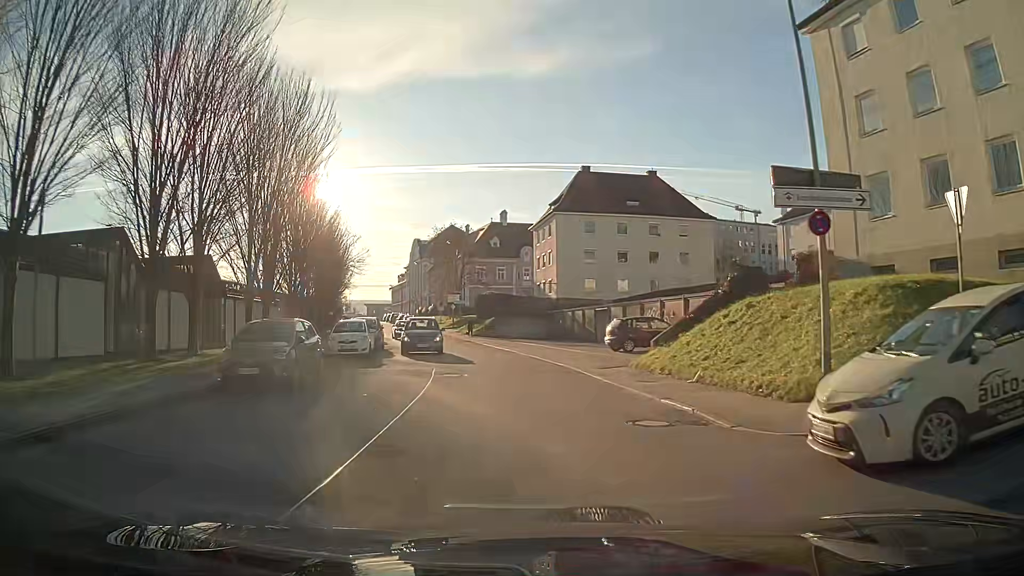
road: tertiary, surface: asphalt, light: Day
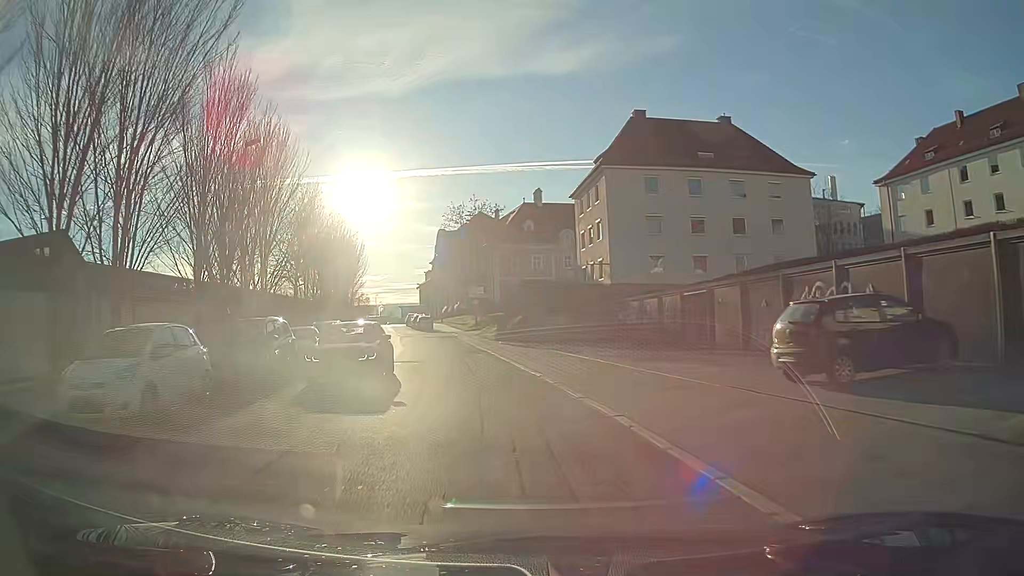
(-0.6, +17.8) m; -4°
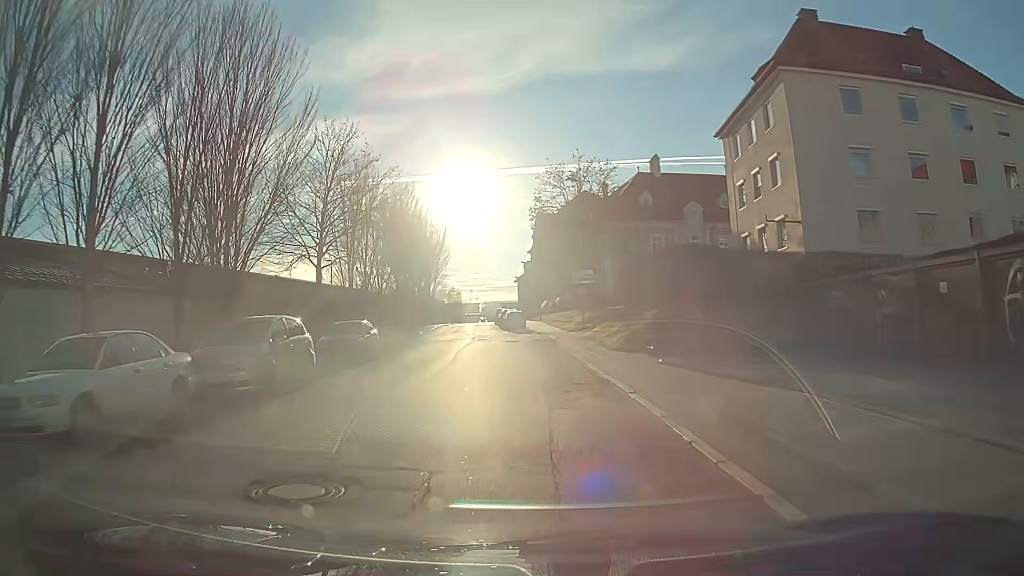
(-1.4, +18.1) m; -8°
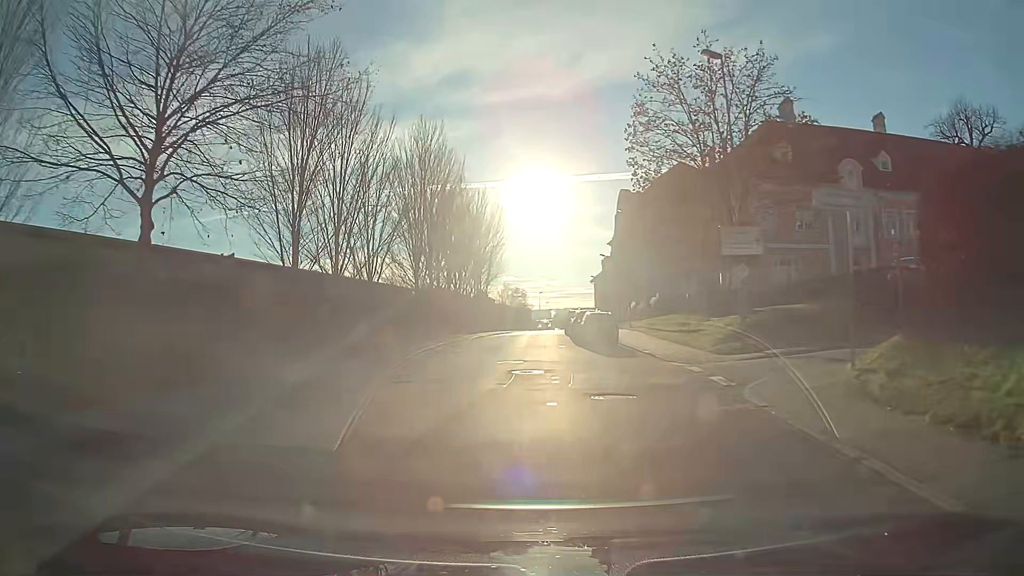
(-1.3, +24.1) m; -6°
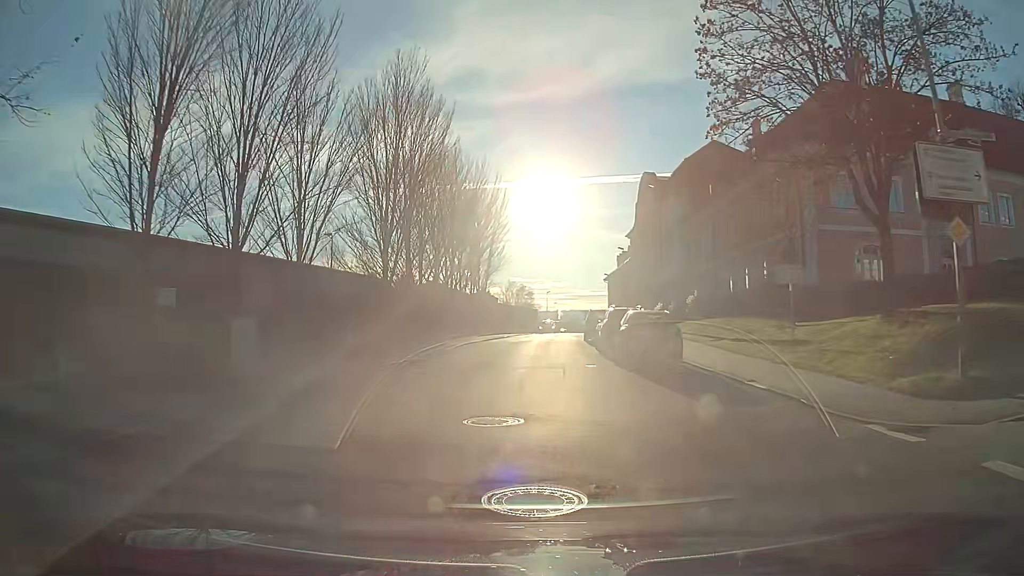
(0.0, +12.1) m; 0°
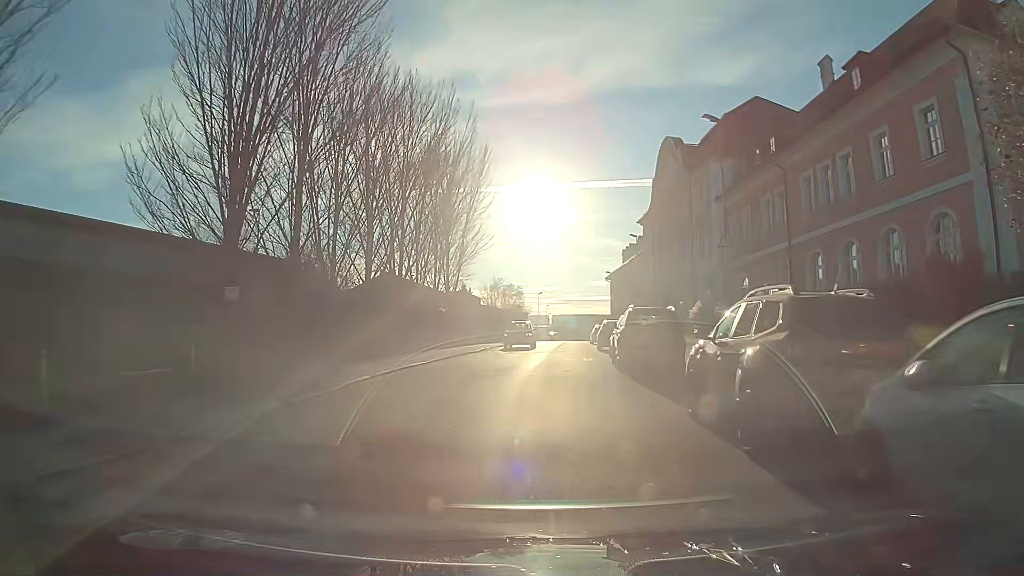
(+0.1, +17.1) m; +1°
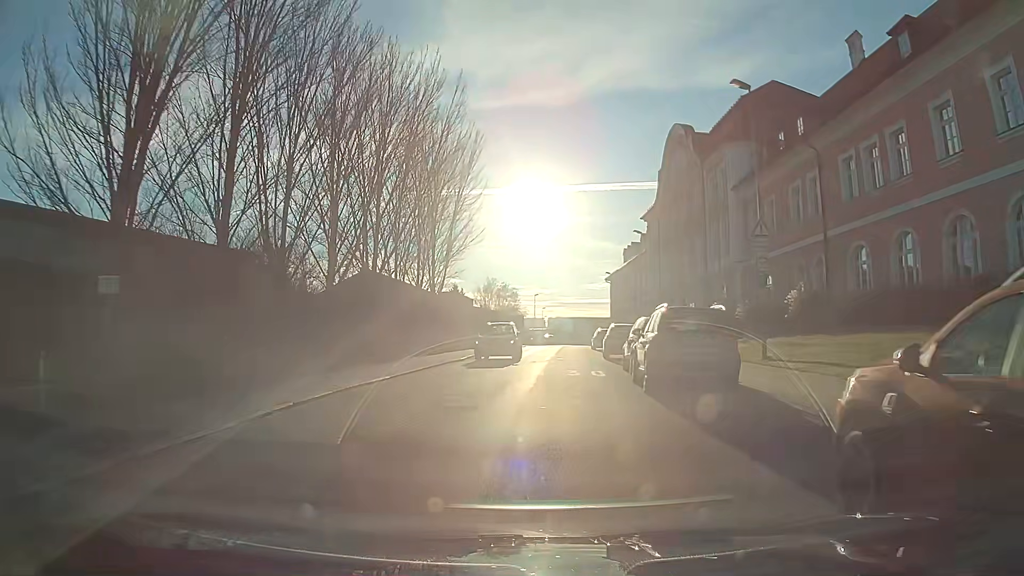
(0.0, +5.0) m; +1°
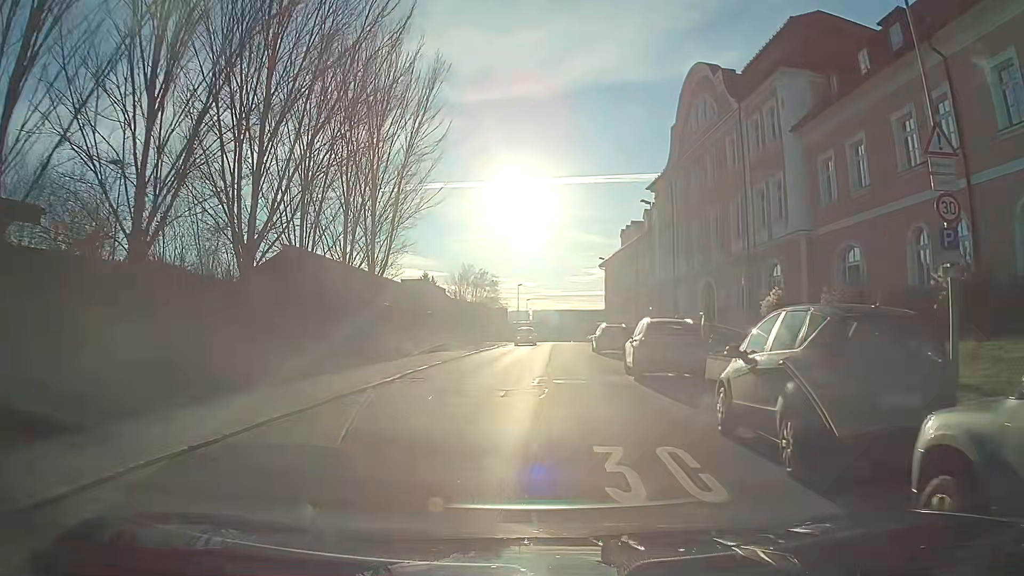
(+0.1, +12.3) m; +1°
(0, +10) (0, +20) (0, +30) (+1, +40) (+2, +50) (+3, +60) (+4, +70) (+4, +80) (+4, +90) (+5, +100) m
